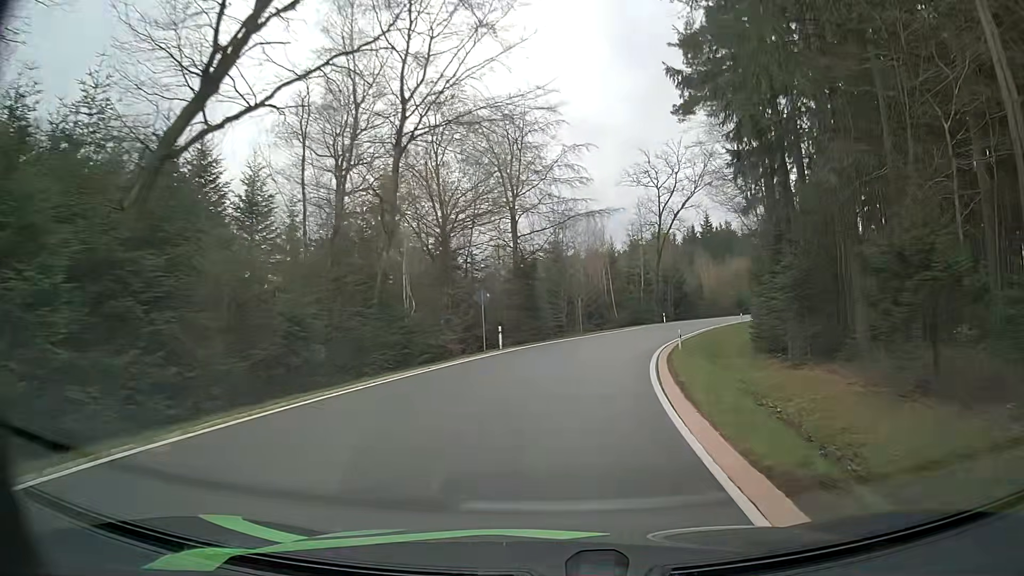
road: tertiary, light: Day
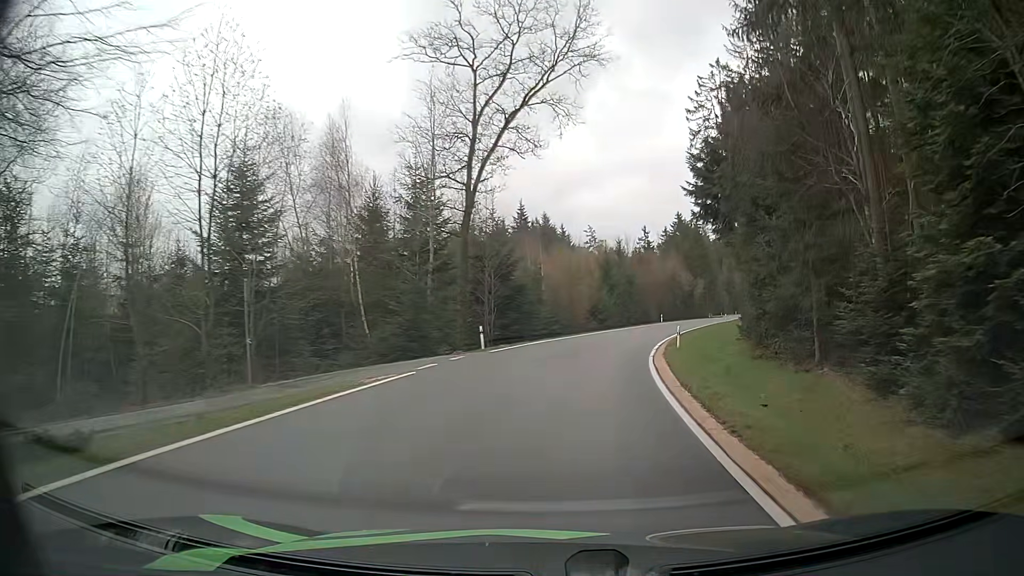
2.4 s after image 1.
(+5.0, +36.3) m; +17°
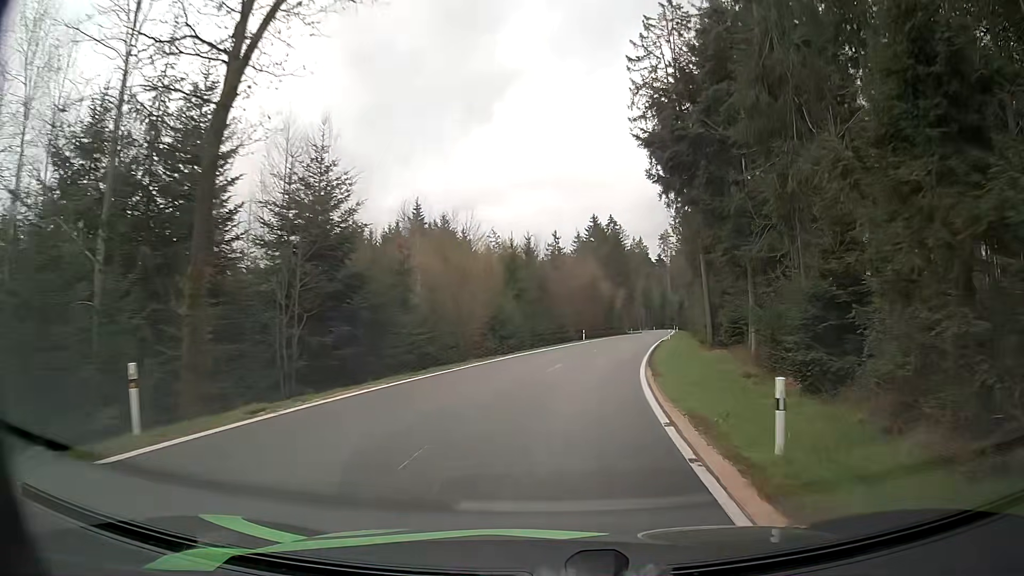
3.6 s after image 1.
(+1.3, +18.0) m; +9°
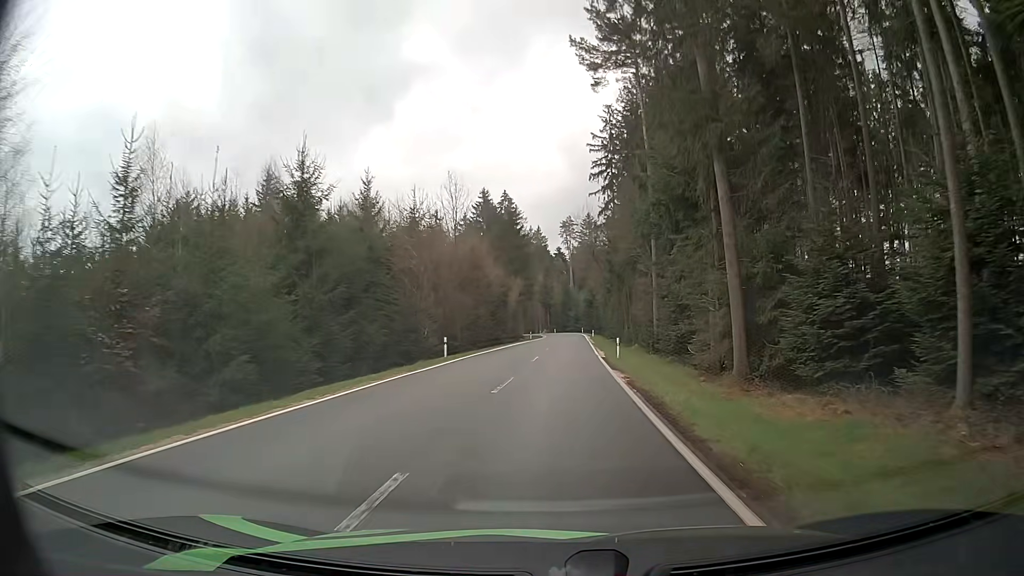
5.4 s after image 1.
(+2.4, +28.5) m; +9°
(0, +10) (0, +20) (+1, +30) (+1, +40) (+2, +50) (+2, +60) (+3, +70) (+4, +80) (+4, +90) (+4, +100) m
